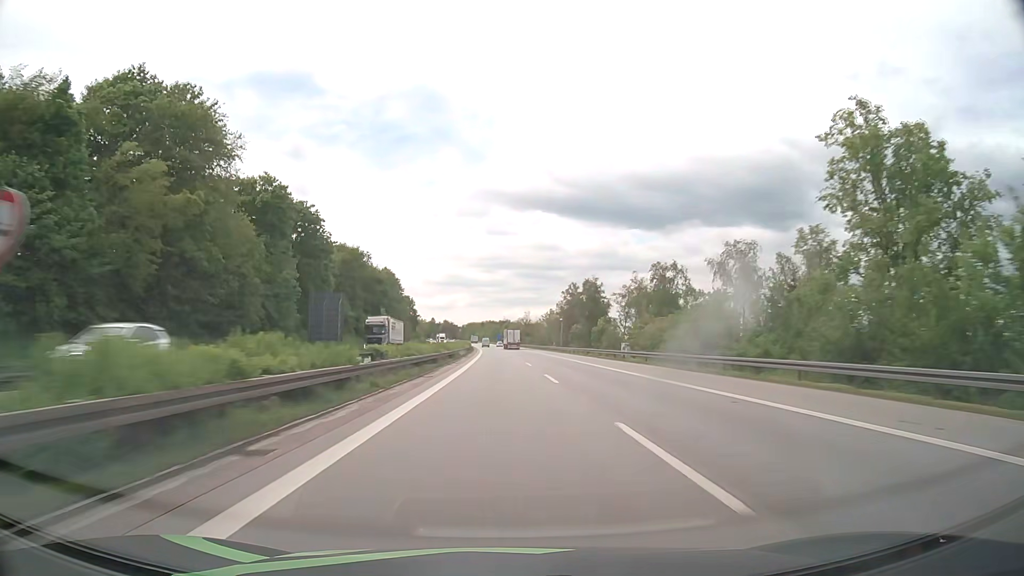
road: motorway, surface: asphalt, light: Day
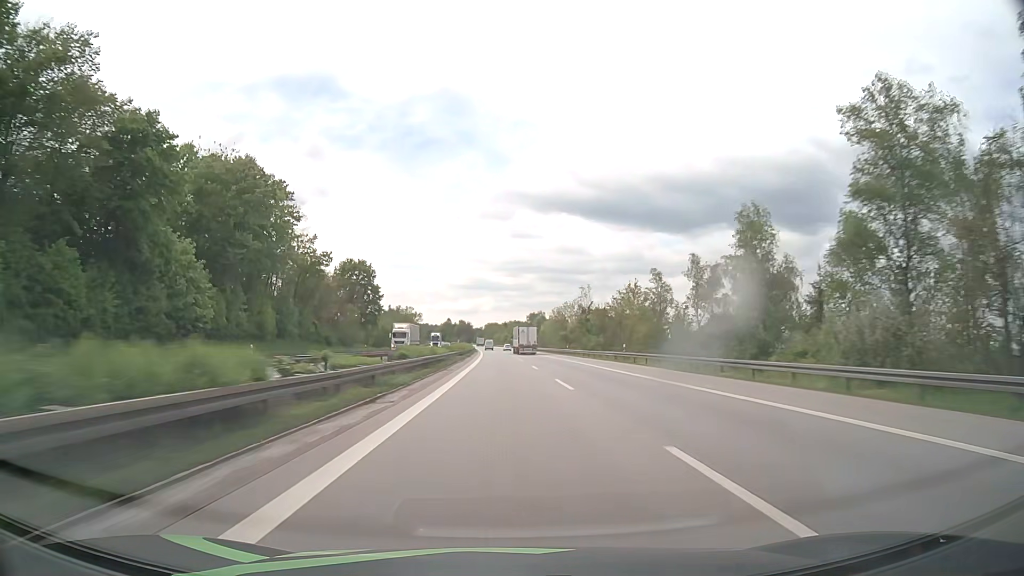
(-2.2, +110.9) m; -2°
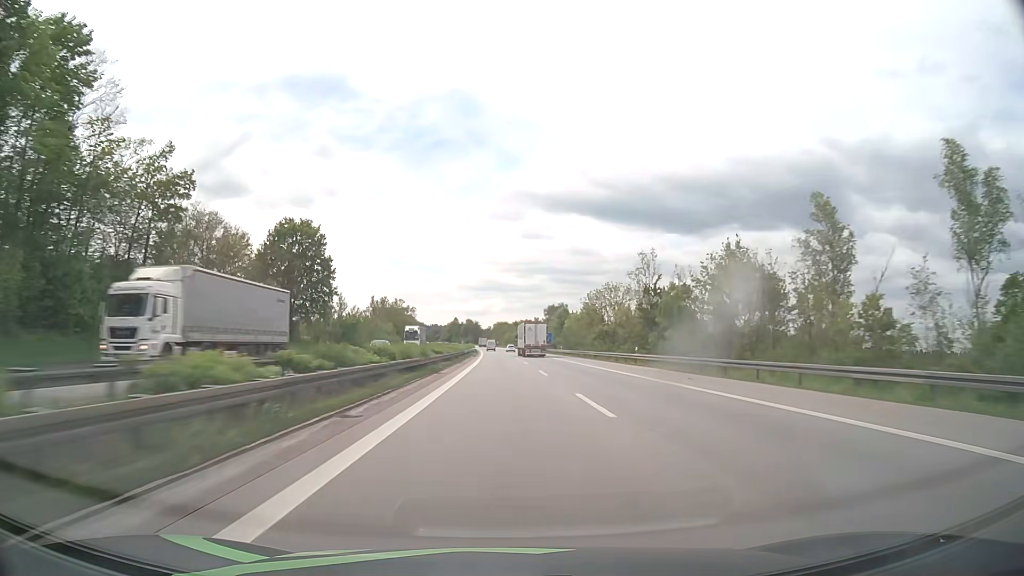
(-0.3, +44.4) m; -1°
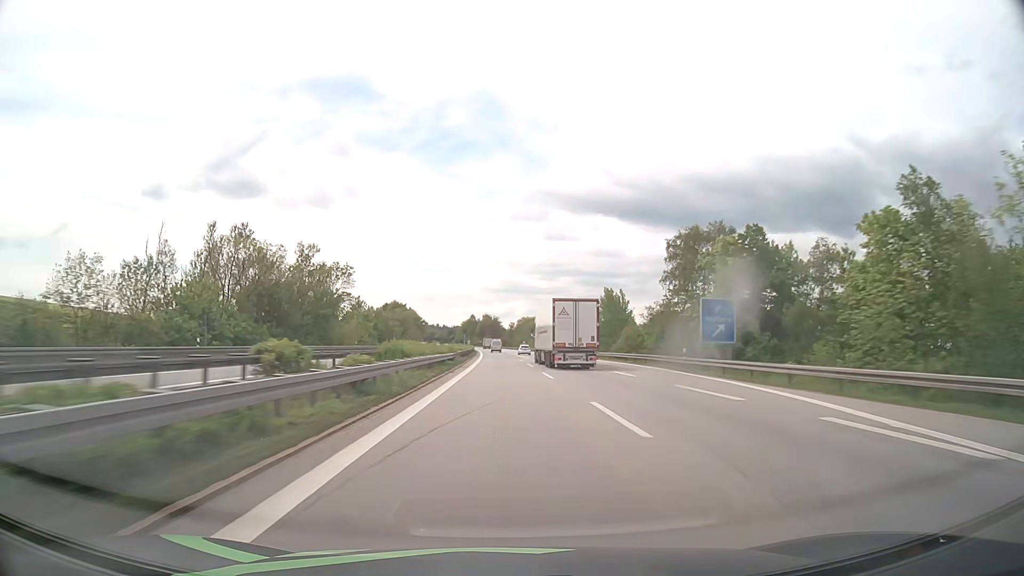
(-2.1, +110.9) m; -2°
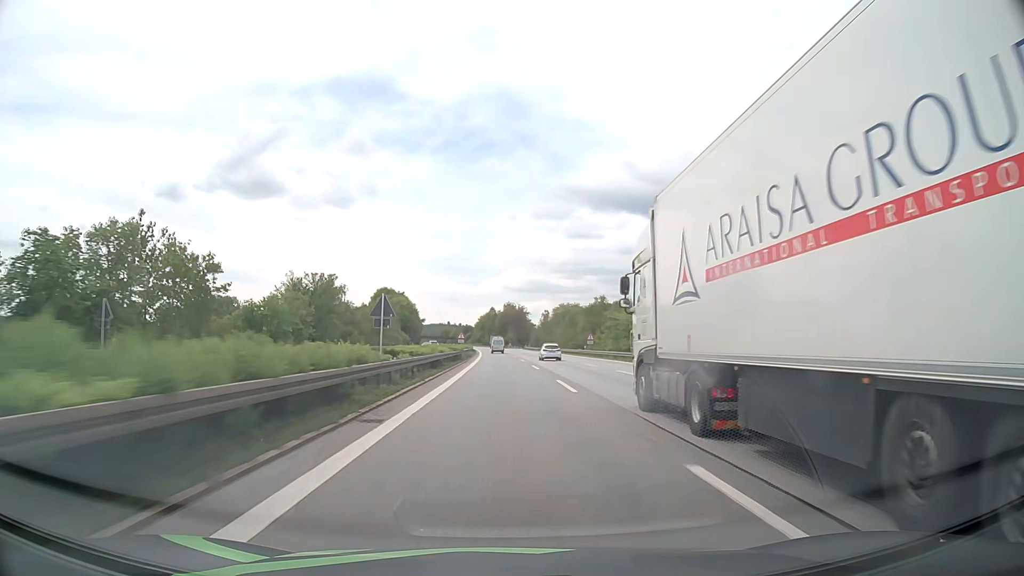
(-1.9, +111.0) m; -2°
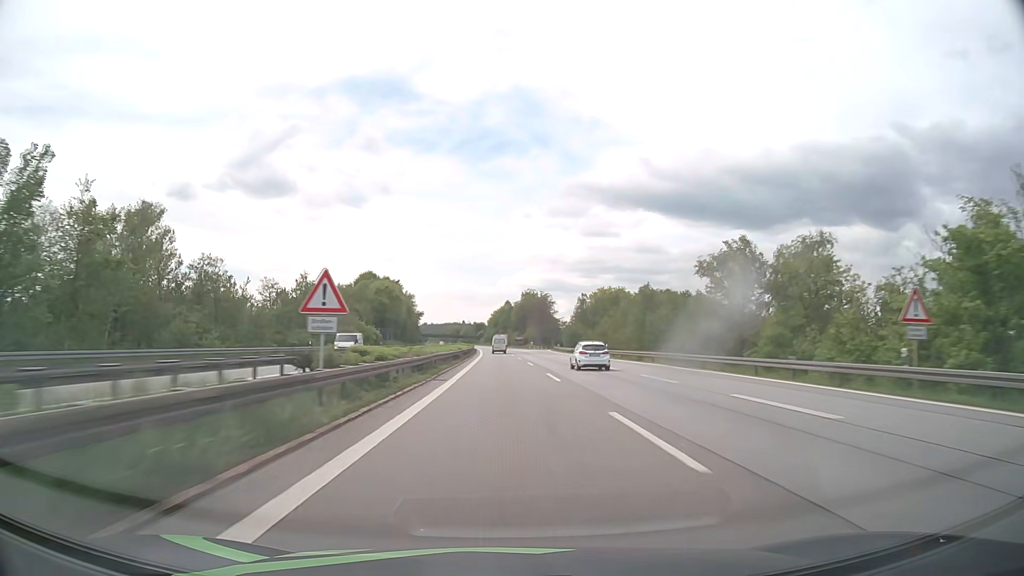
(-0.8, +66.6) m; -1°
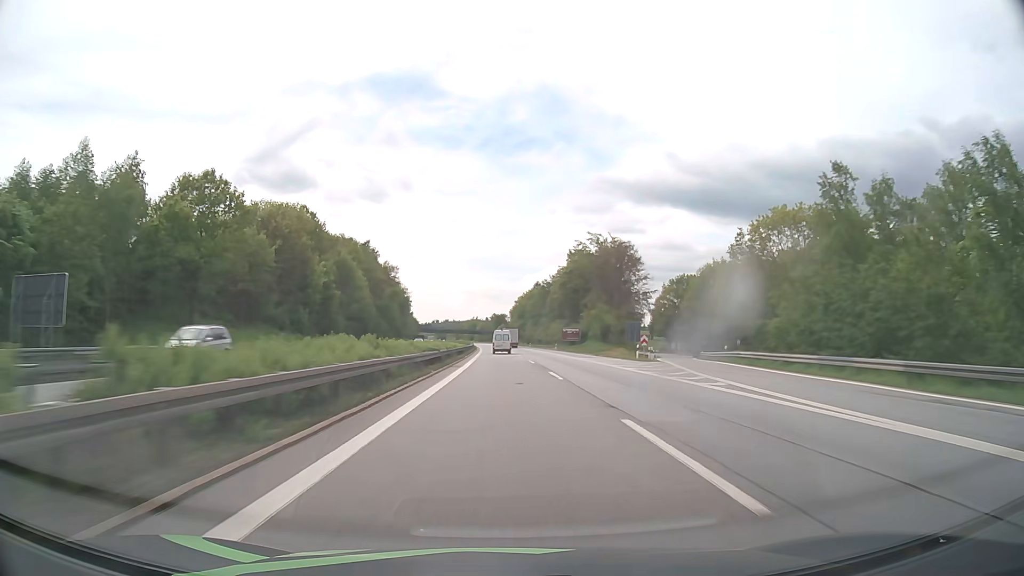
(-2.0, +110.2) m; -2°
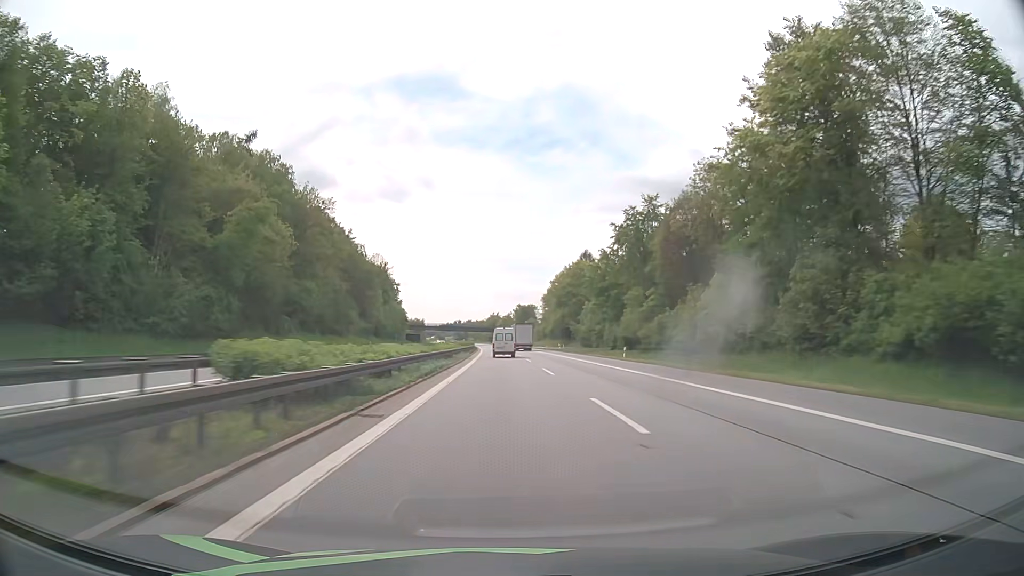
(-1.8, +102.7) m; -2°
(0, +10) (0, +20) (0, +30) (0, +40) (0, +50) (0, +60) (-1, +70) (-1, +80) (-1, +90) (-1, +100) m
